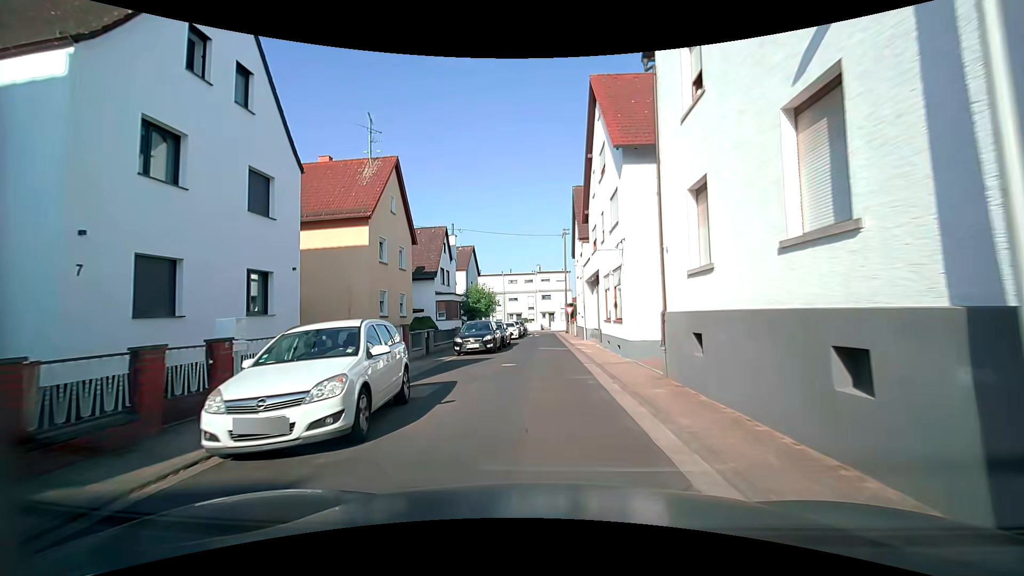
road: residential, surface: asphalt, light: Day
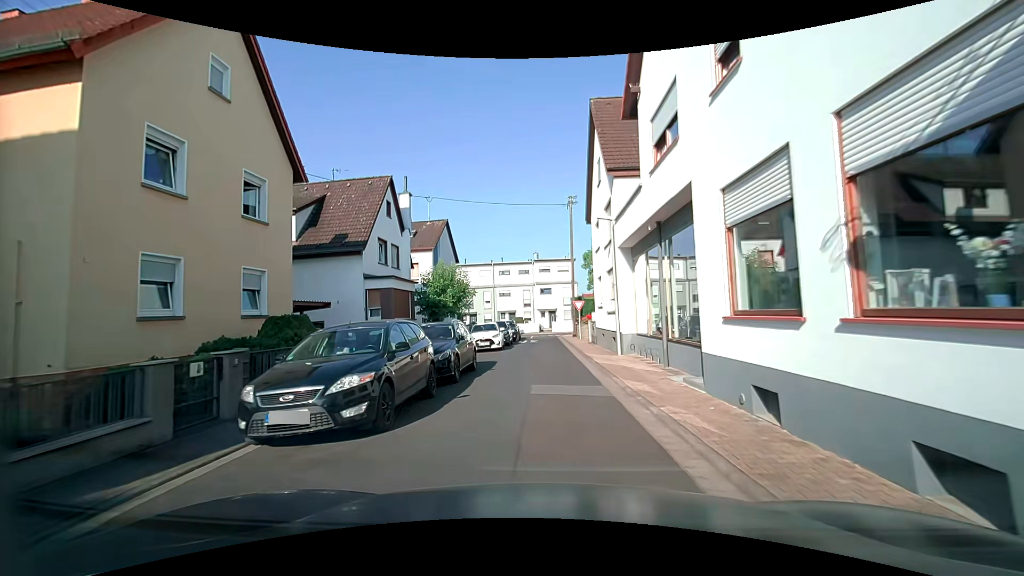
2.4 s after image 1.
(+0.3, +15.2) m; 0°
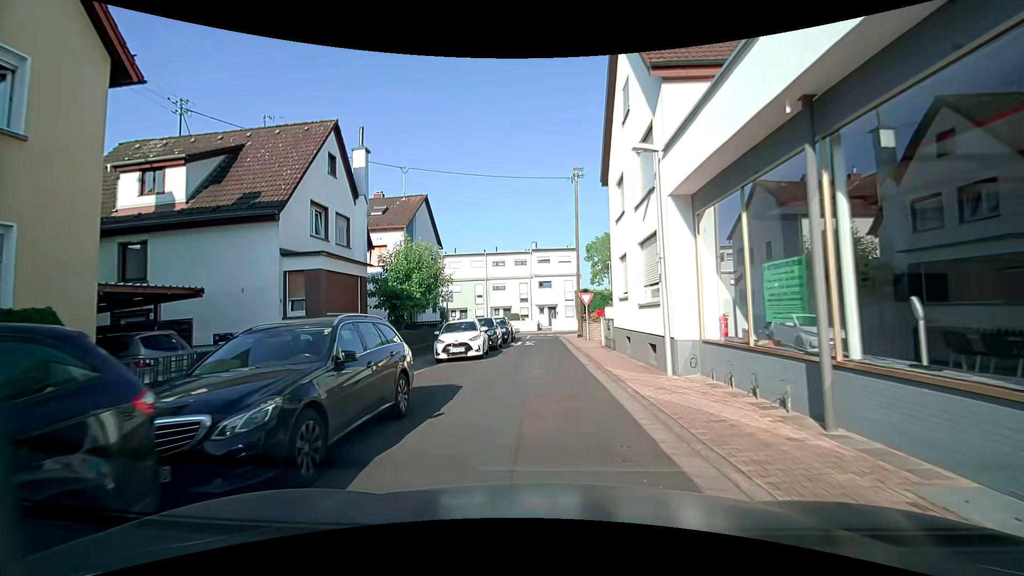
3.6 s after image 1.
(+0.1, +7.4) m; +1°
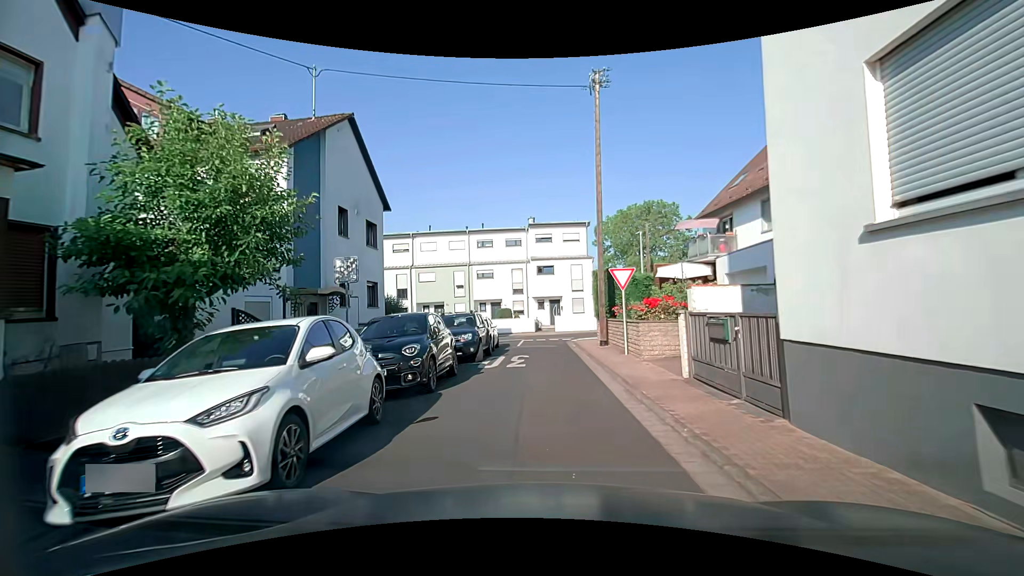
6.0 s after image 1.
(+0.1, +13.7) m; -1°
